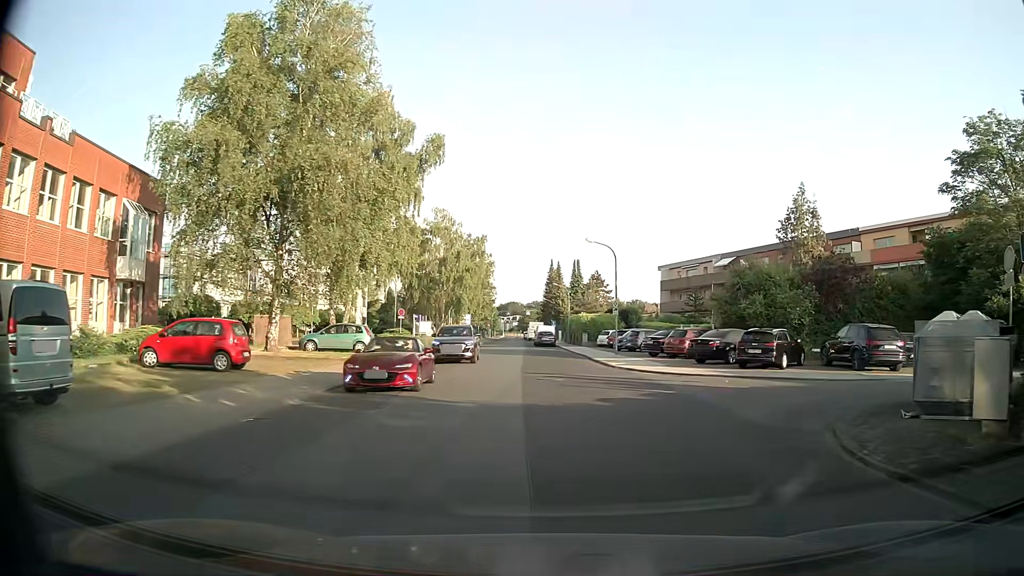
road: unclassified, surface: asphalt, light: Day
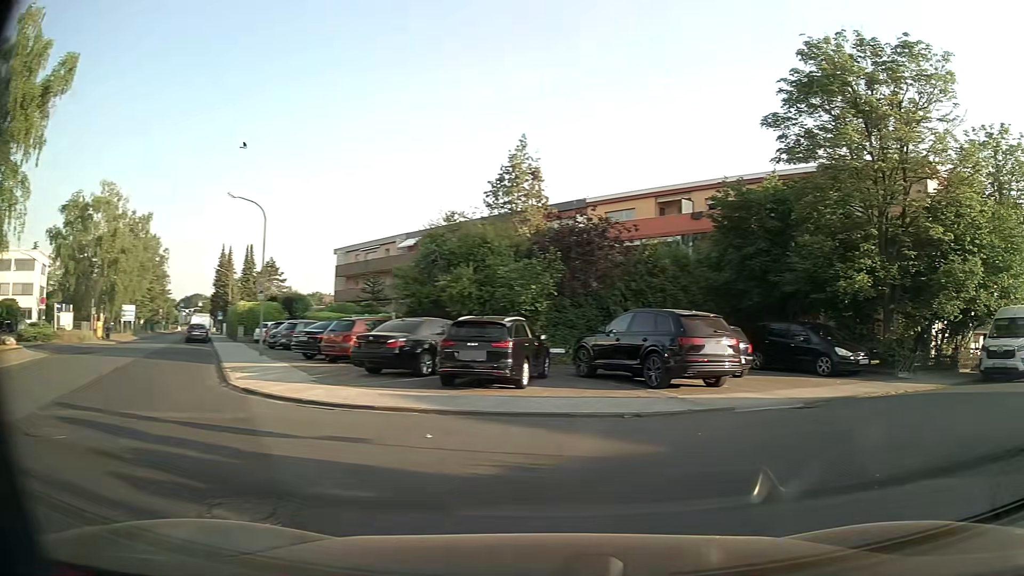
(+2.1, +10.9) m; +29°
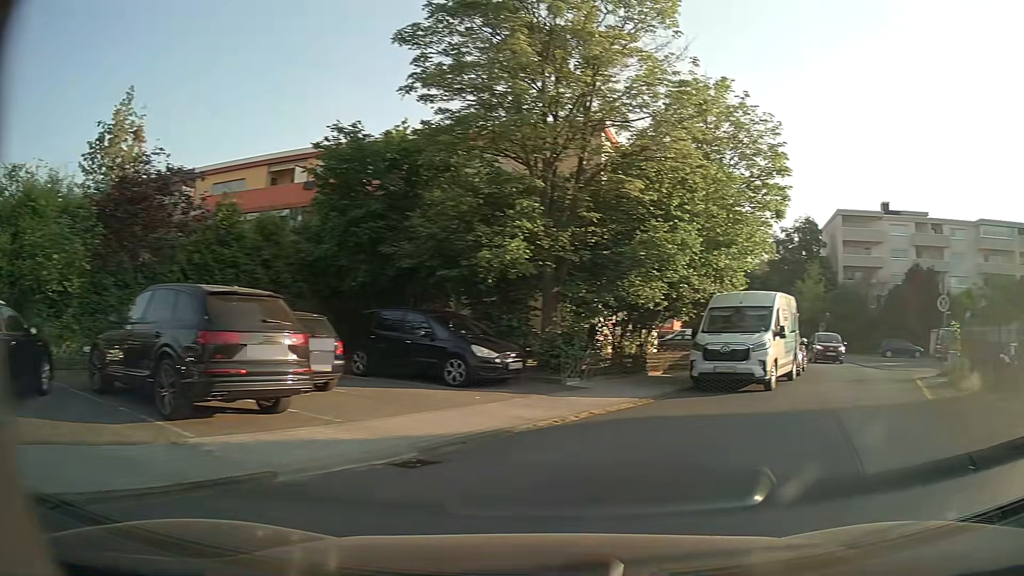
(+1.5, +5.9) m; +31°
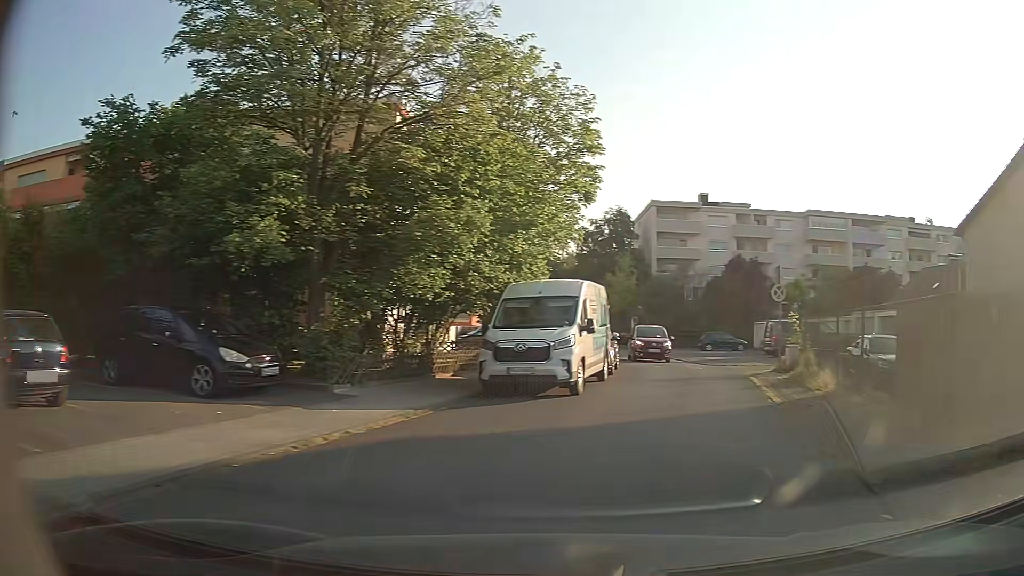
(+0.3, +2.3) m; +17°
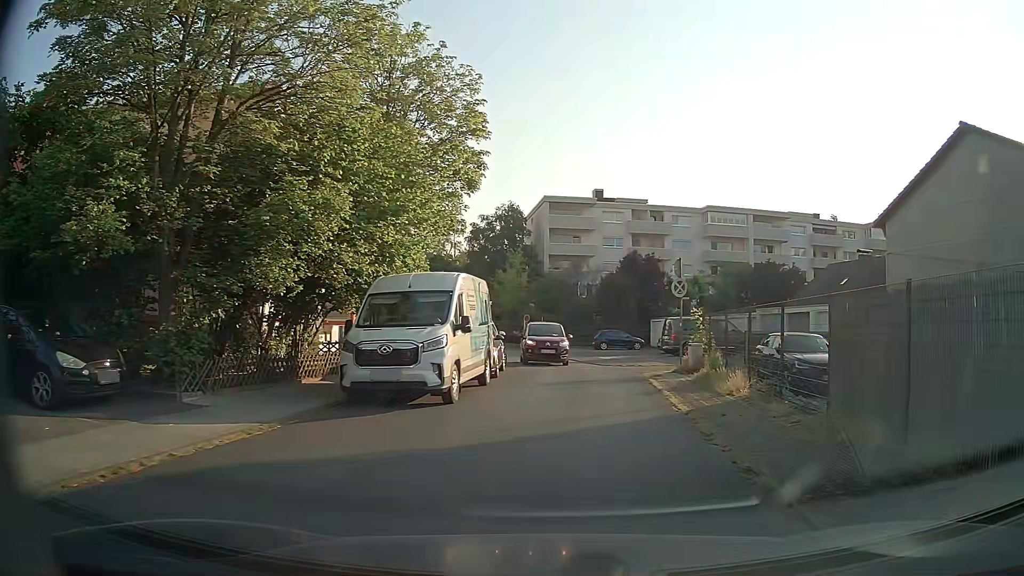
(+0.1, +1.6) m; +8°
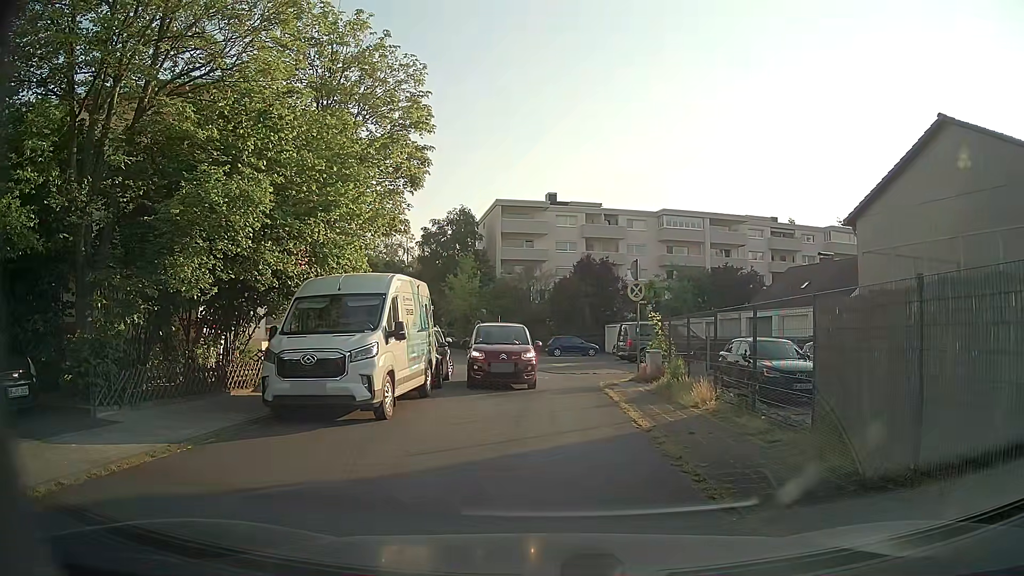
(0.0, +1.2) m; +2°
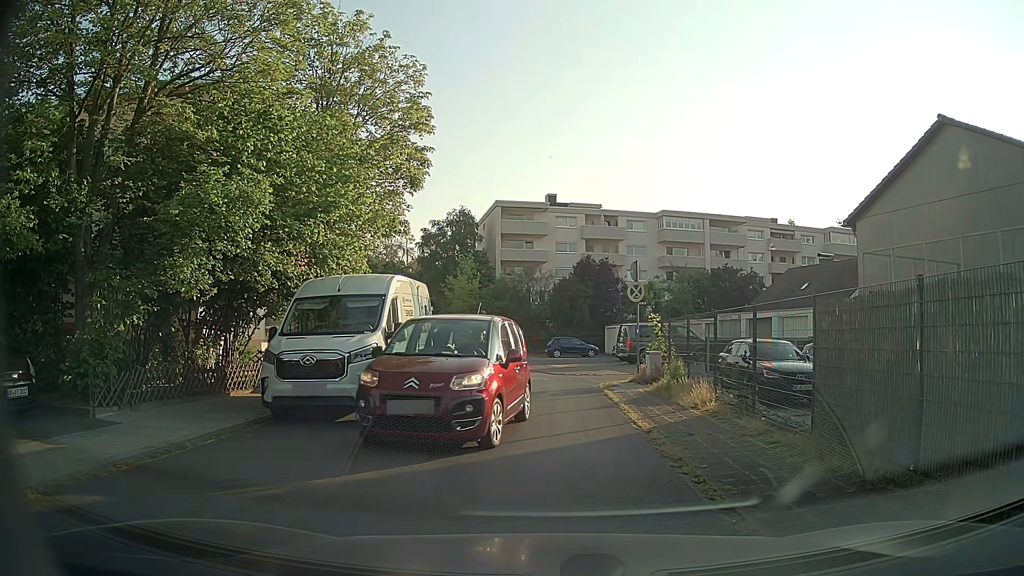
(0.0, 0.0) m; 0°
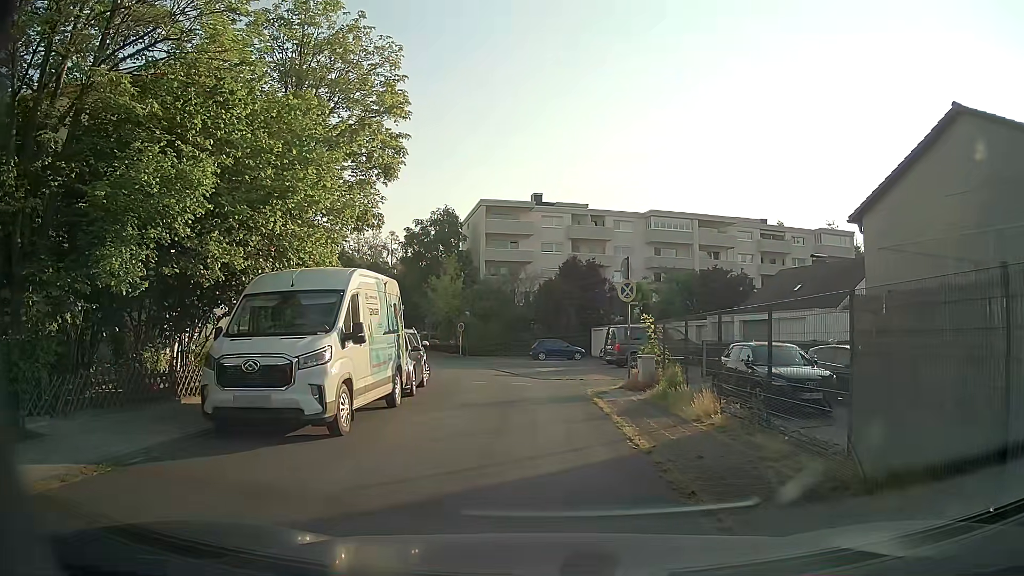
(+0.1, +1.7) m; +4°
